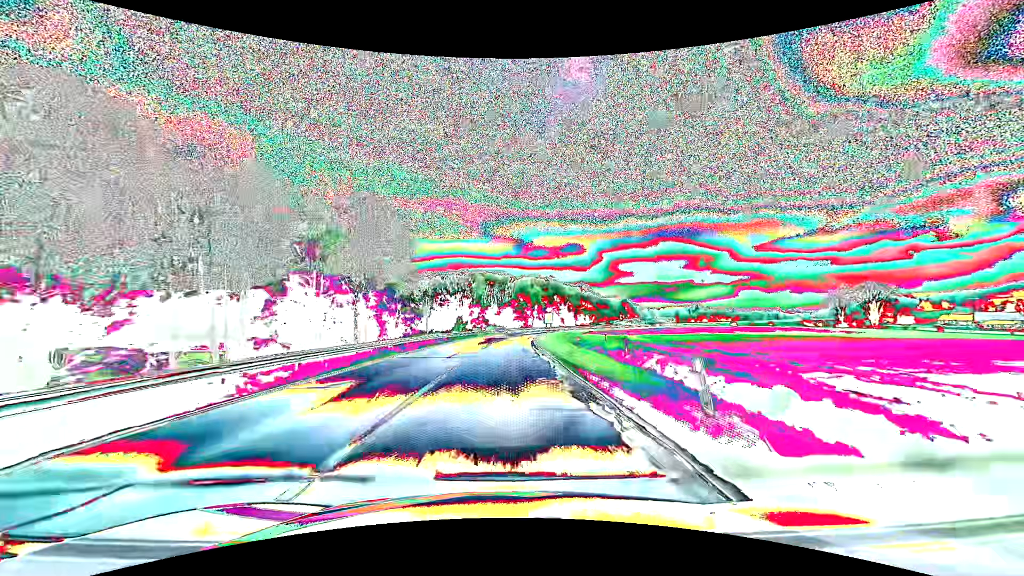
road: secondary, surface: asphalt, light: Day
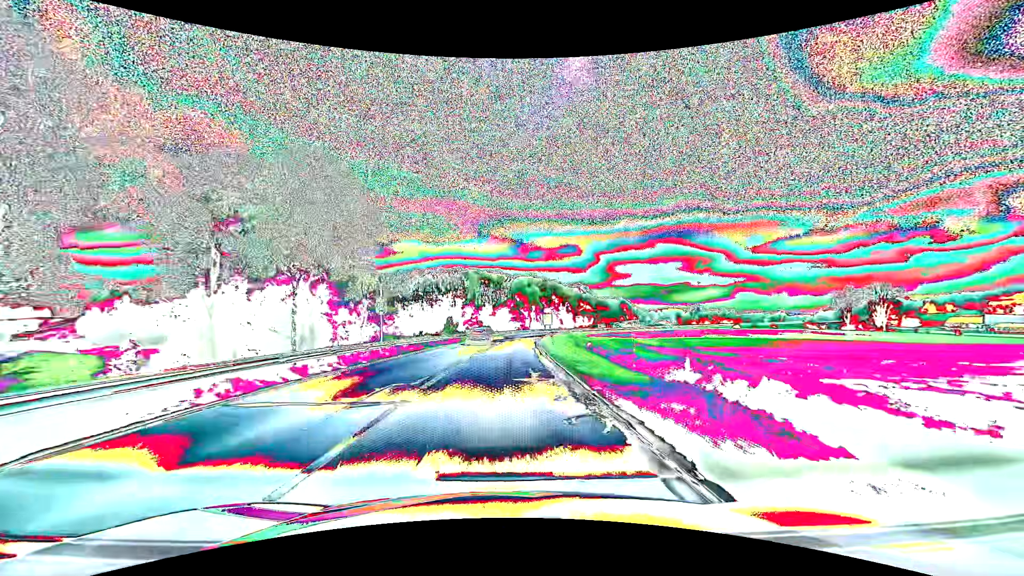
(0.0, +13.1) m; 0°
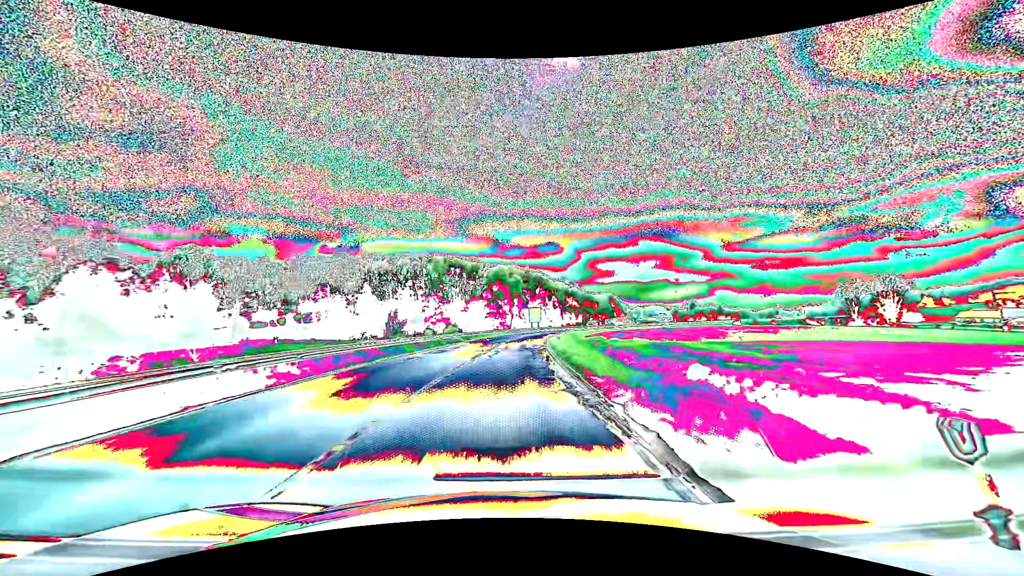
(+0.8, +39.1) m; +2°
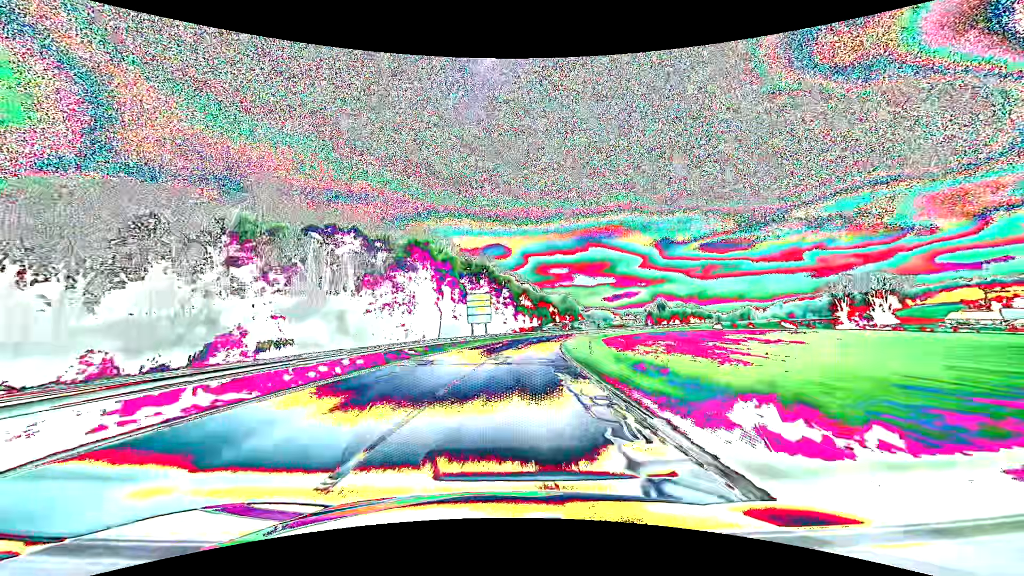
(+3.1, +65.1) m; +6°
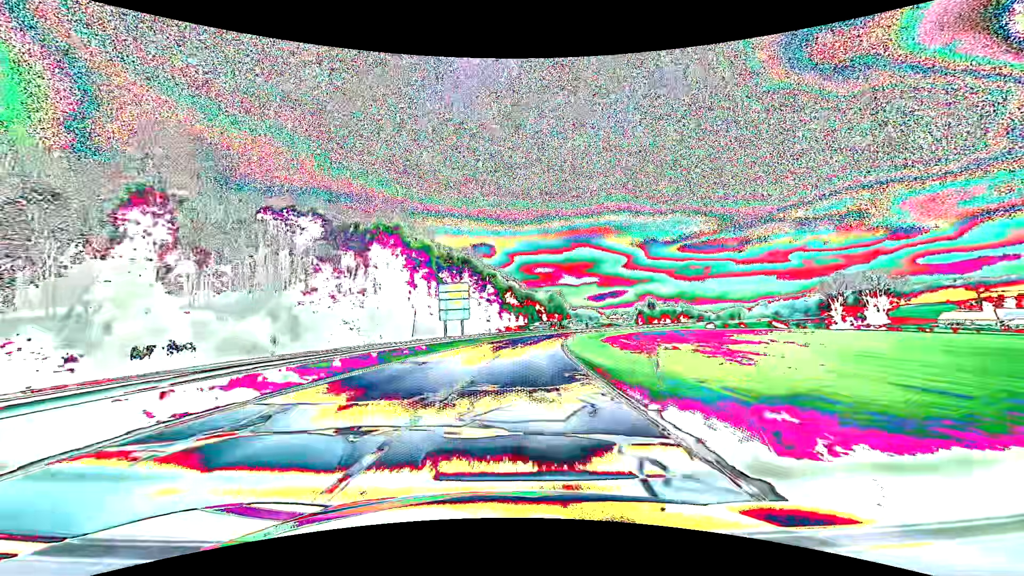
(+0.2, +13.0) m; +2°
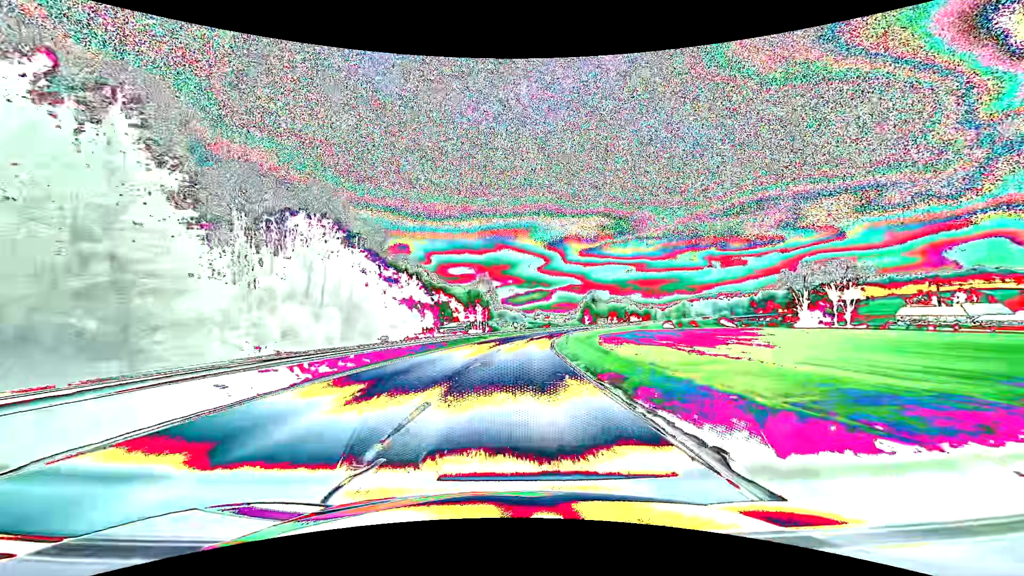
(+5.2, +64.8) m; +9°
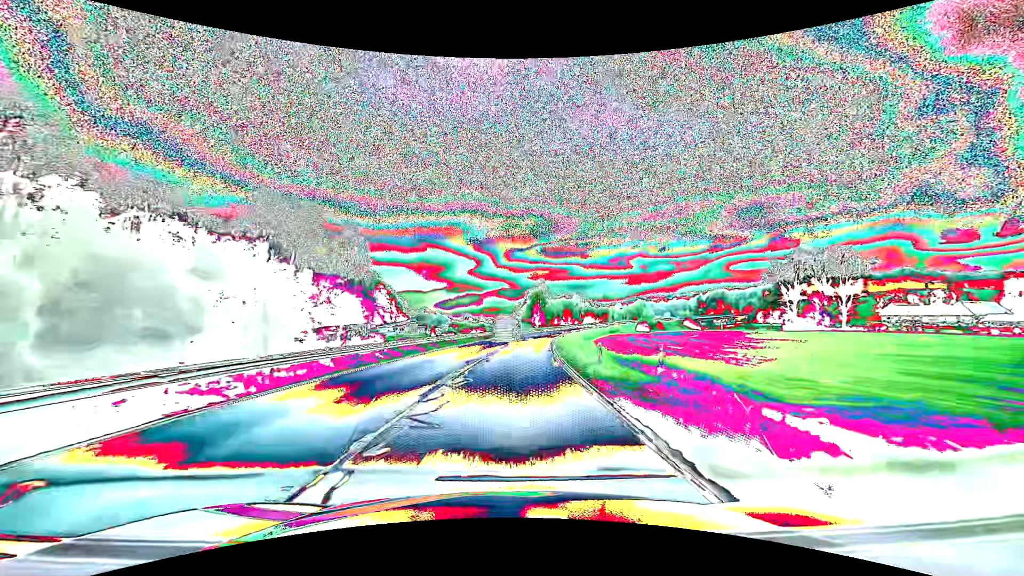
(+4.5, +64.9) m; +8°
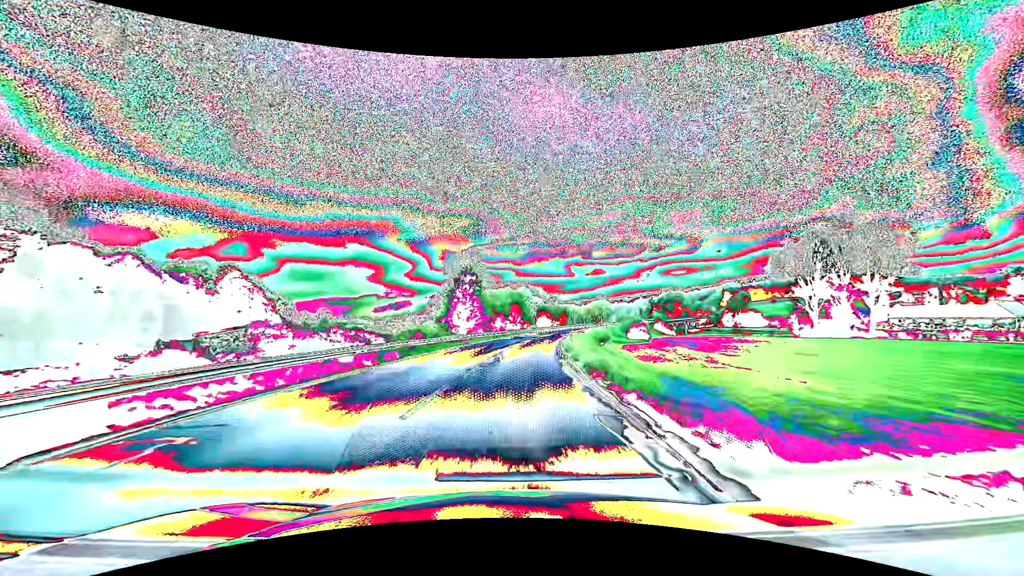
(+4.3, +64.8) m; +8°
(0, +10) (0, +20) (+1, +30) (+2, +40) (+3, +50) (+4, +60) (+6, +70) (+8, +80) (+9, +89) (+12, +99) m
